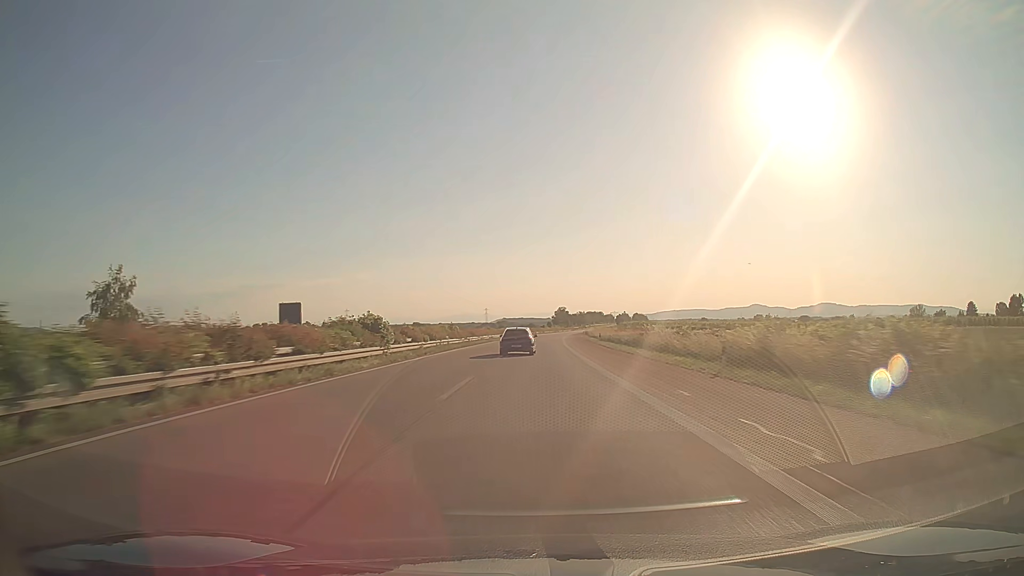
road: trunk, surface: asphalt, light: Day
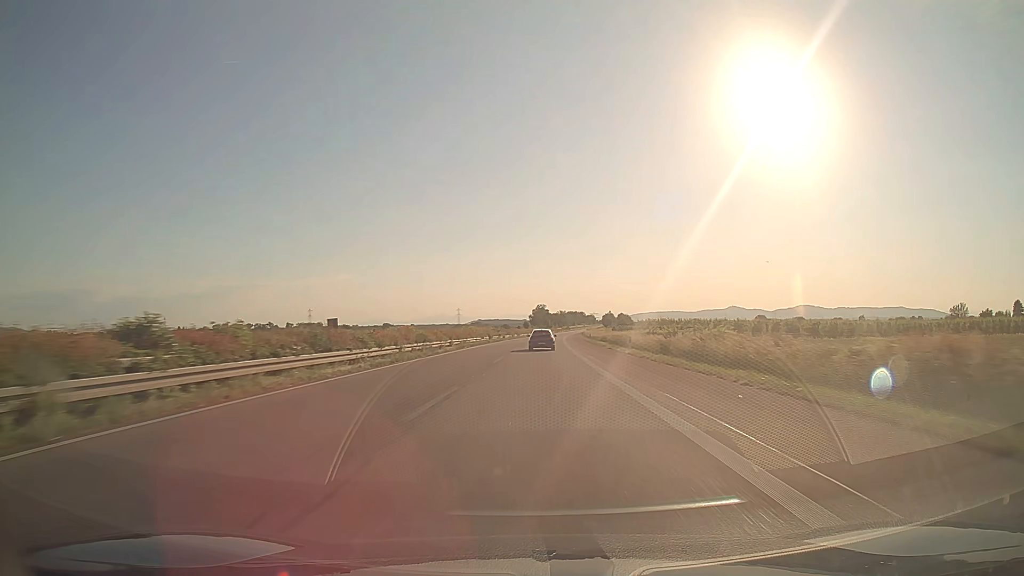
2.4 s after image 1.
(+1.3, +75.0) m; +2°
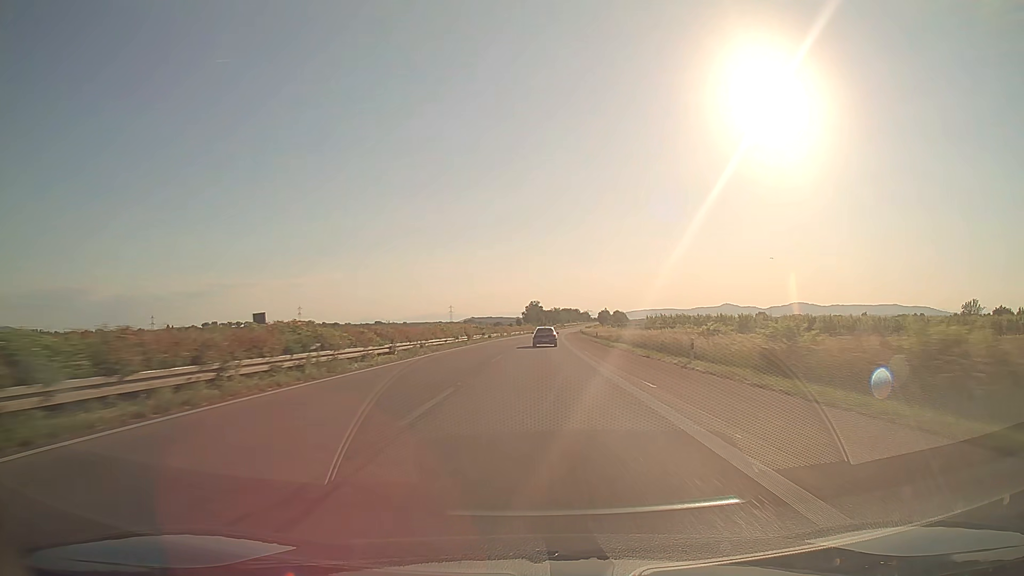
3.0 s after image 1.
(+0.1, +18.8) m; +1°
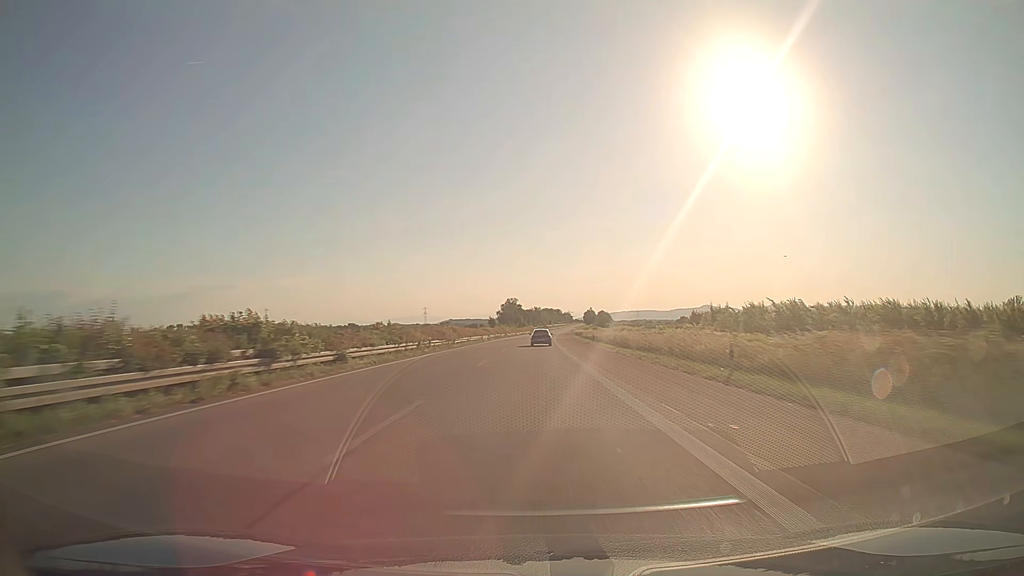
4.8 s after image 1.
(+0.9, +56.6) m; +2°
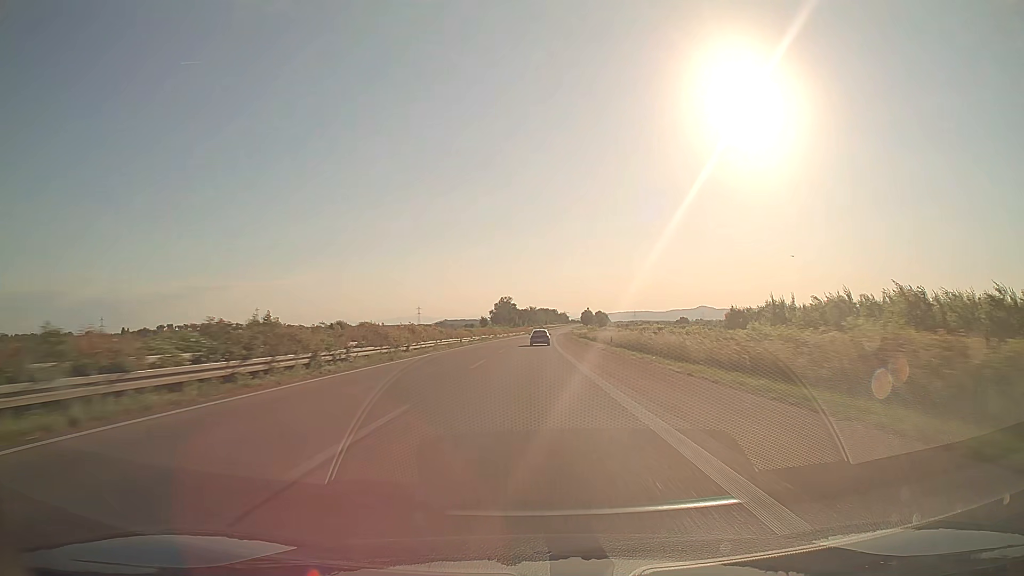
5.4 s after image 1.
(+0.1, +19.0) m; 0°
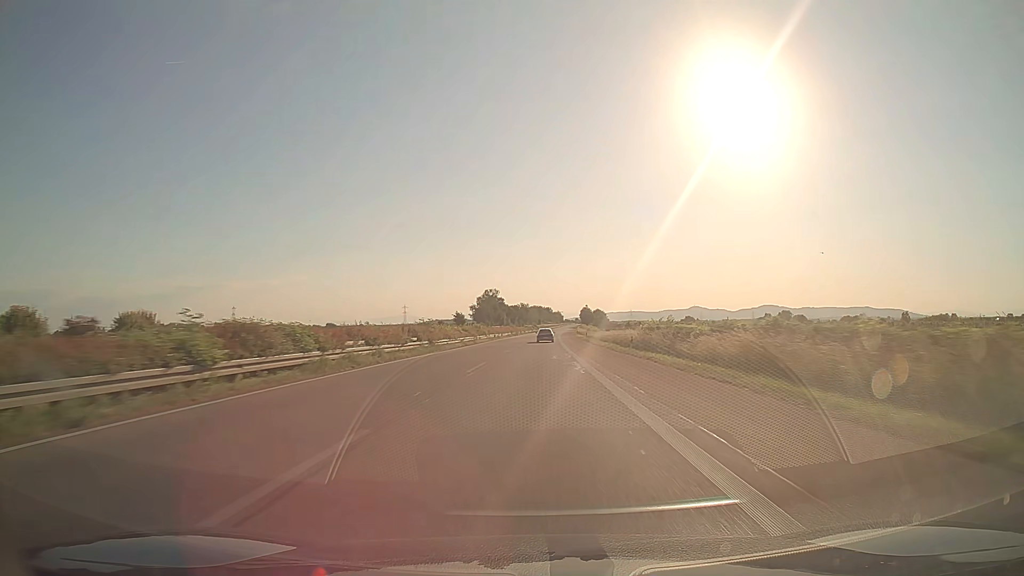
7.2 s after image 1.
(+0.3, +57.2) m; +1°
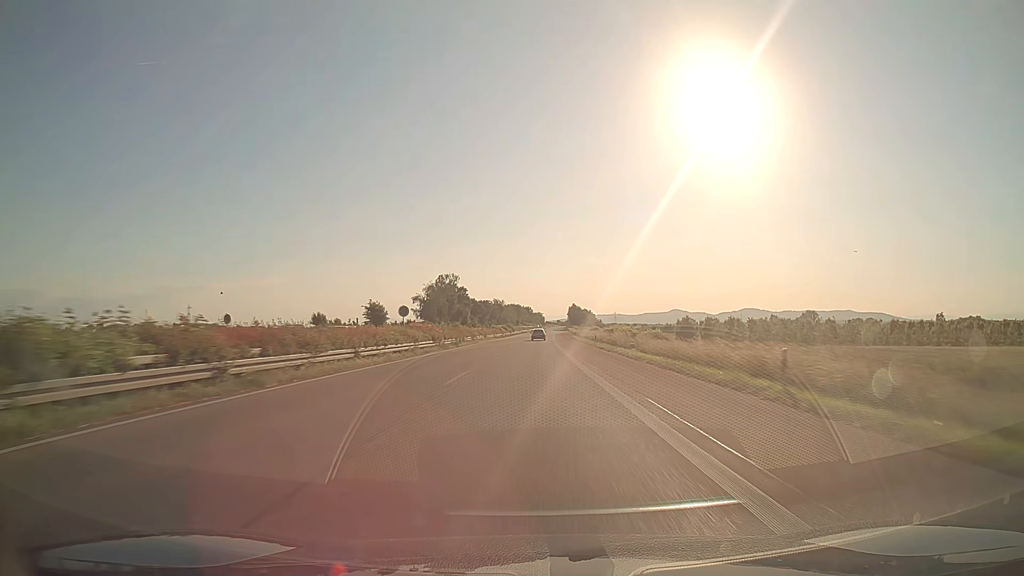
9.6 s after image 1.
(+1.1, +77.1) m; +2°
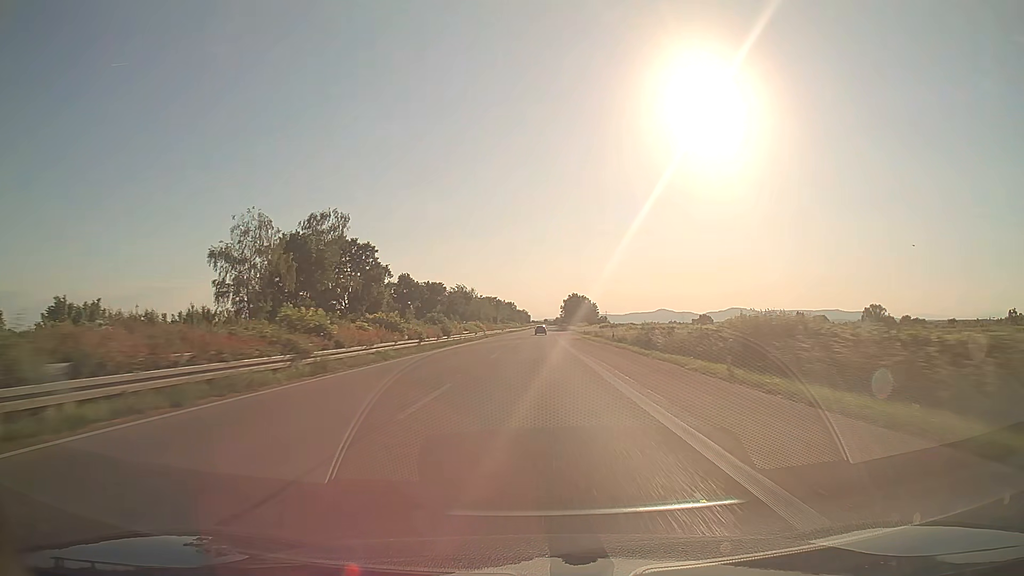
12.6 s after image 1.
(+1.1, +96.7) m; +1°
(0, +10) (0, +20) (0, +30) (0, +40) (0, +50) (0, +60) (+1, +70) (+1, +80) (+1, +90) (+1, +100) m
